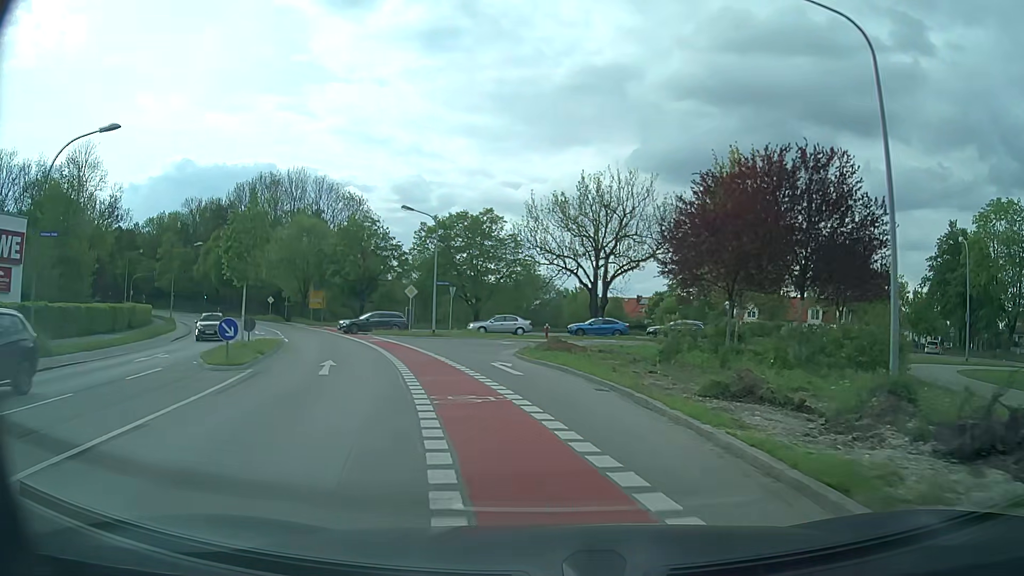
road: secondary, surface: asphalt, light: Day
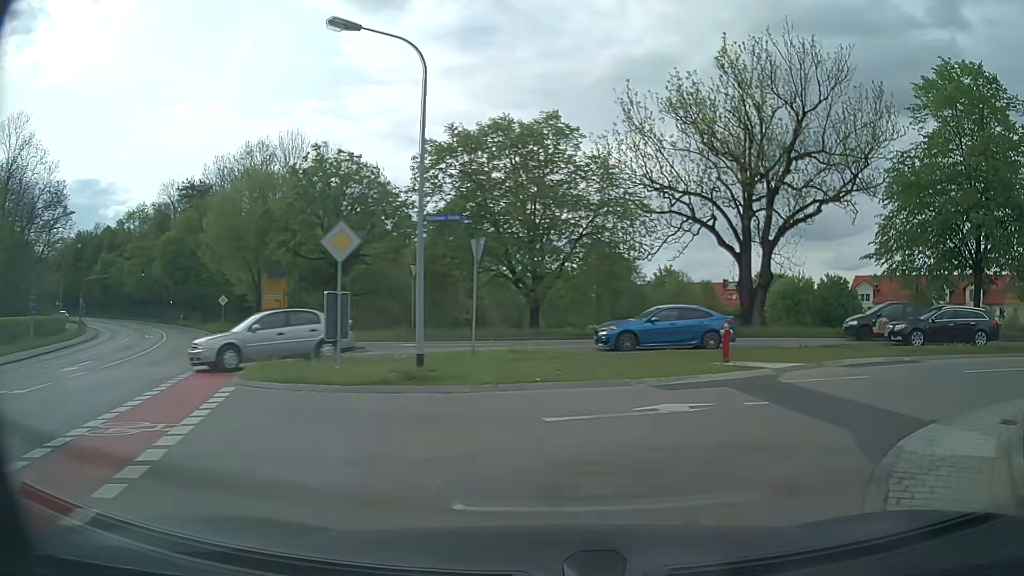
(-2.9, +26.8) m; -5°
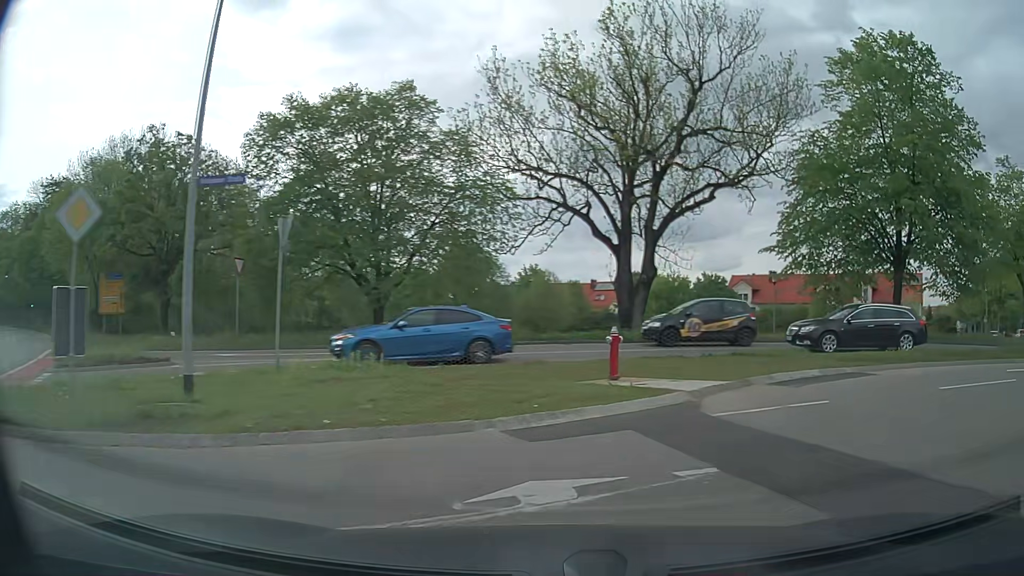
(+0.4, +4.4) m; +11°
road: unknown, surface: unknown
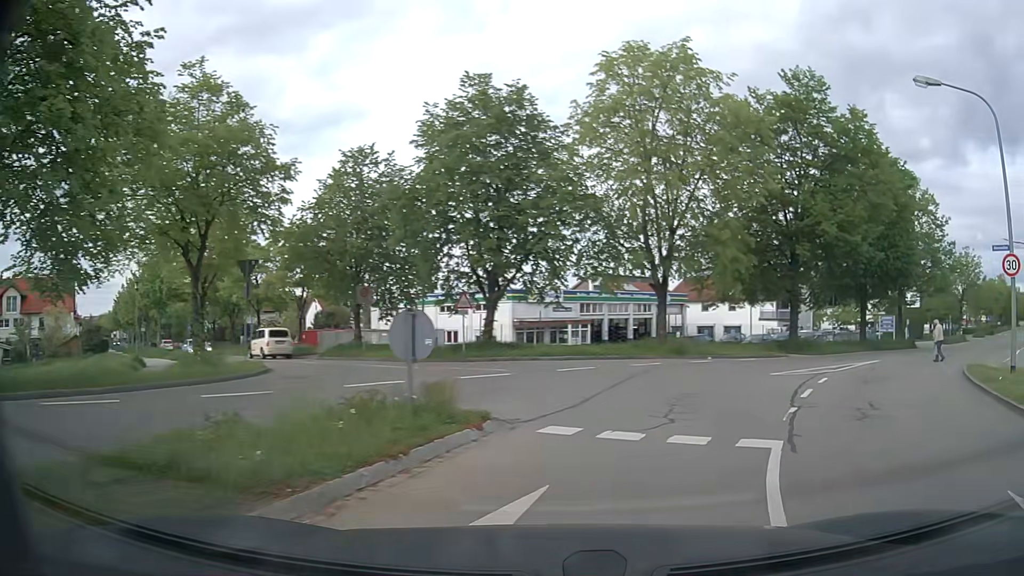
(+9.1, +13.2) m; +73°
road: tertiary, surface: asphalt
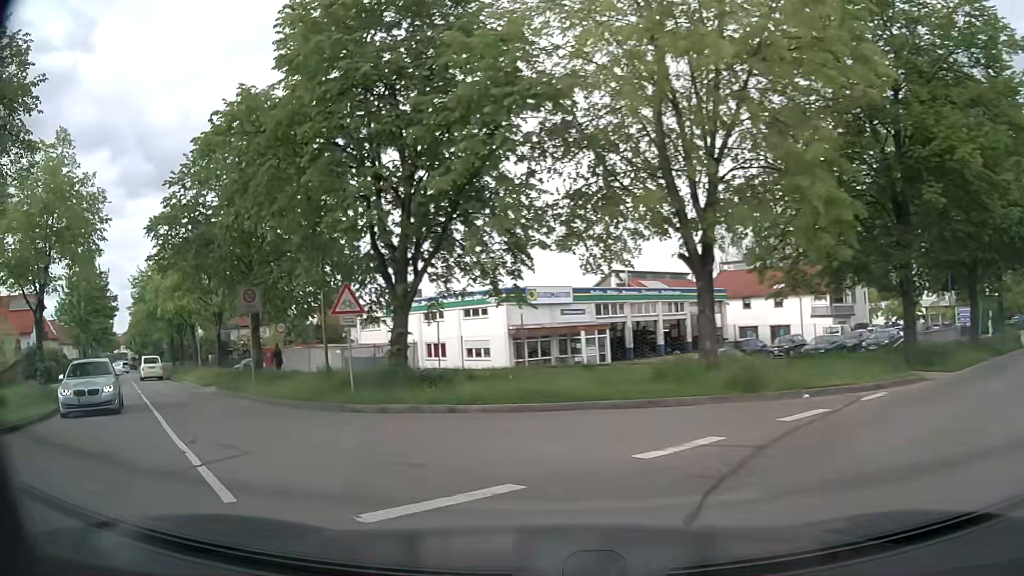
(+2.0, +12.7) m; -3°
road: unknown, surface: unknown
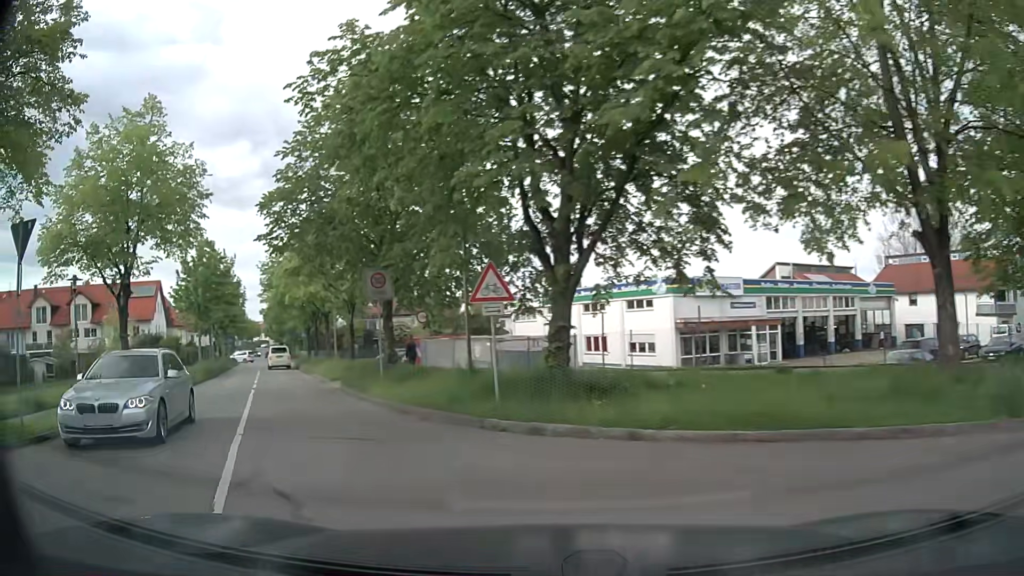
(-0.4, +3.5) m; -13°
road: residential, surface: asphalt
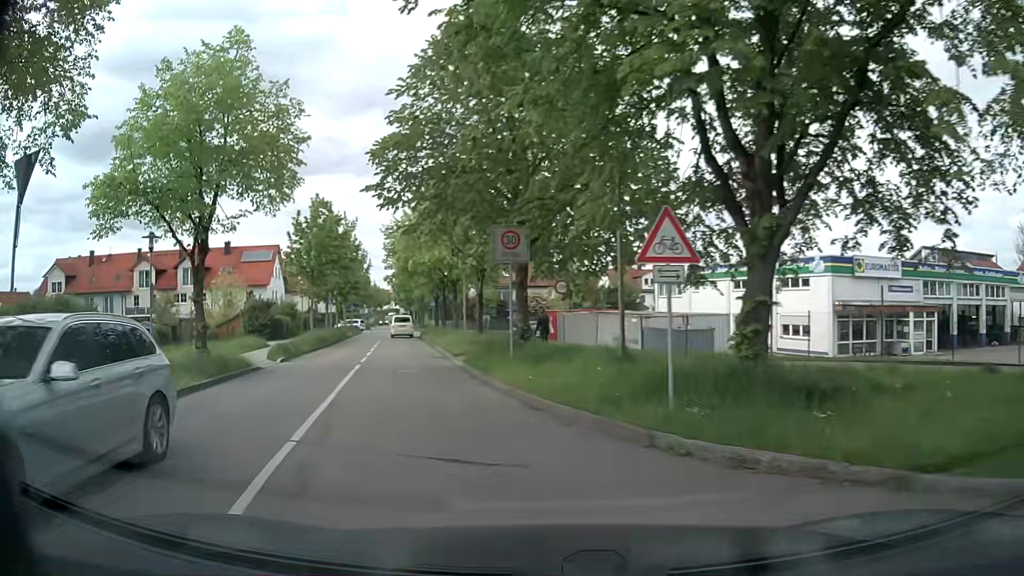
(-0.4, +3.5) m; -12°
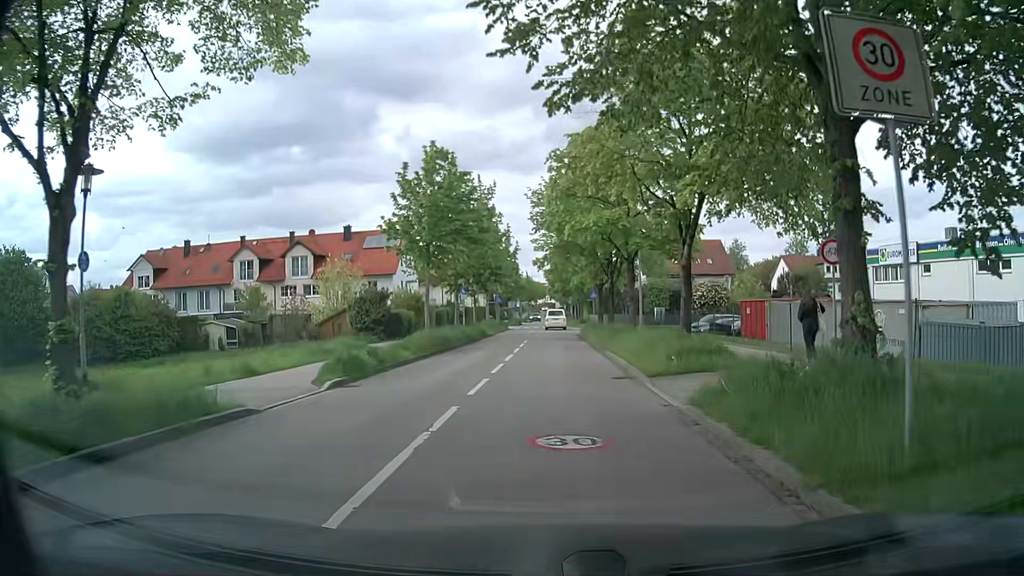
(-2.0, +11.8) m; -13°
(0, +10) (0, +20) (0, +30) (0, +40) (0, +50) (+1, +60) (+1, +70) (+1, +80) (+1, +90) (+1, +100) m
